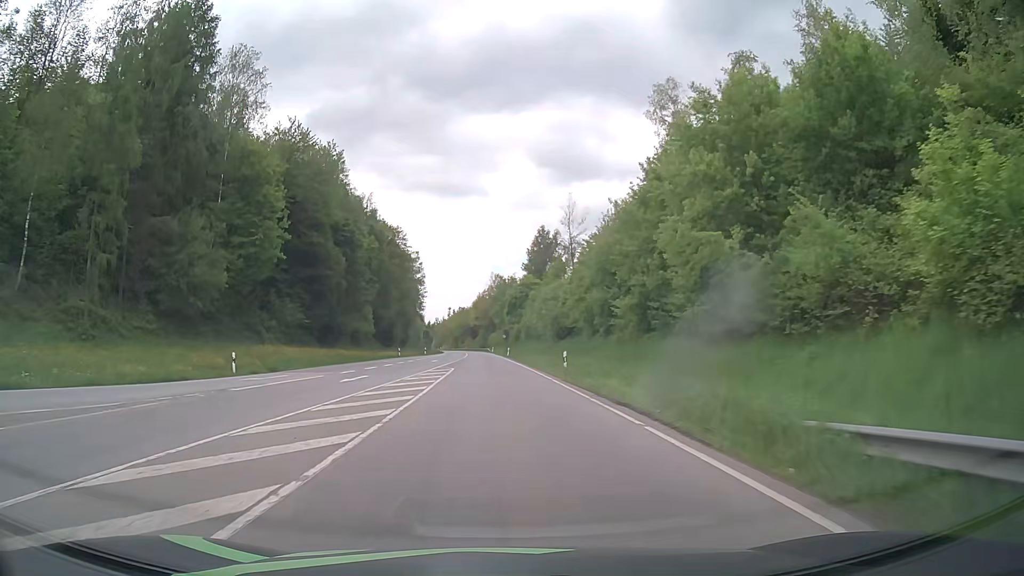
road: primary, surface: asphalt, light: Day
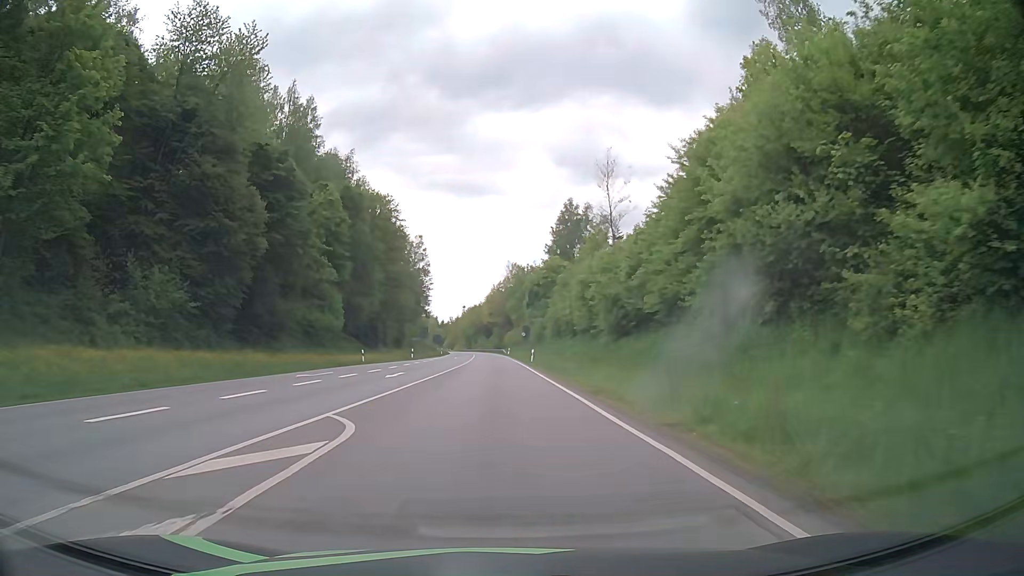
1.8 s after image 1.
(-0.3, +28.5) m; -2°
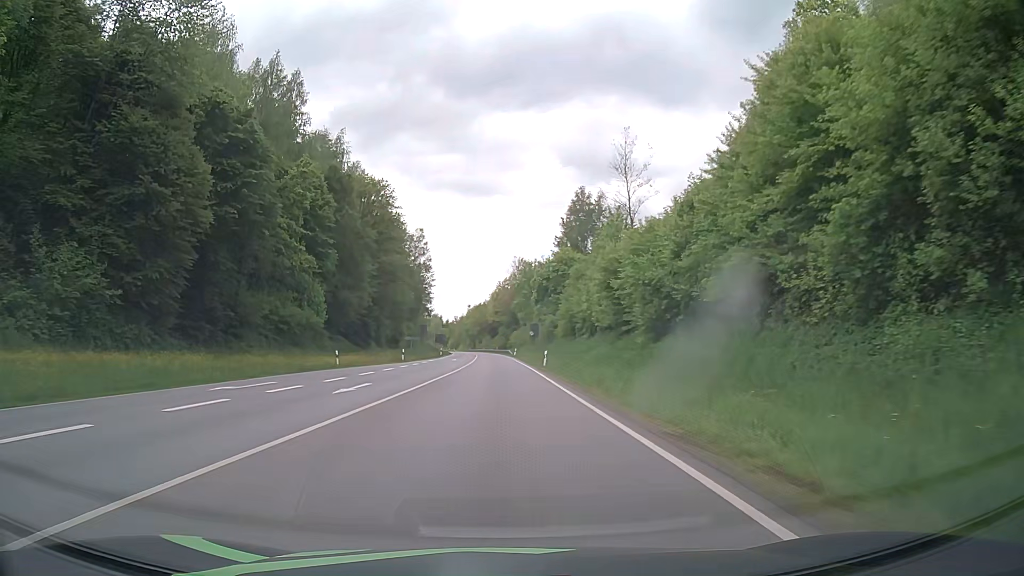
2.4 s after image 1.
(0.0, +9.6) m; 0°
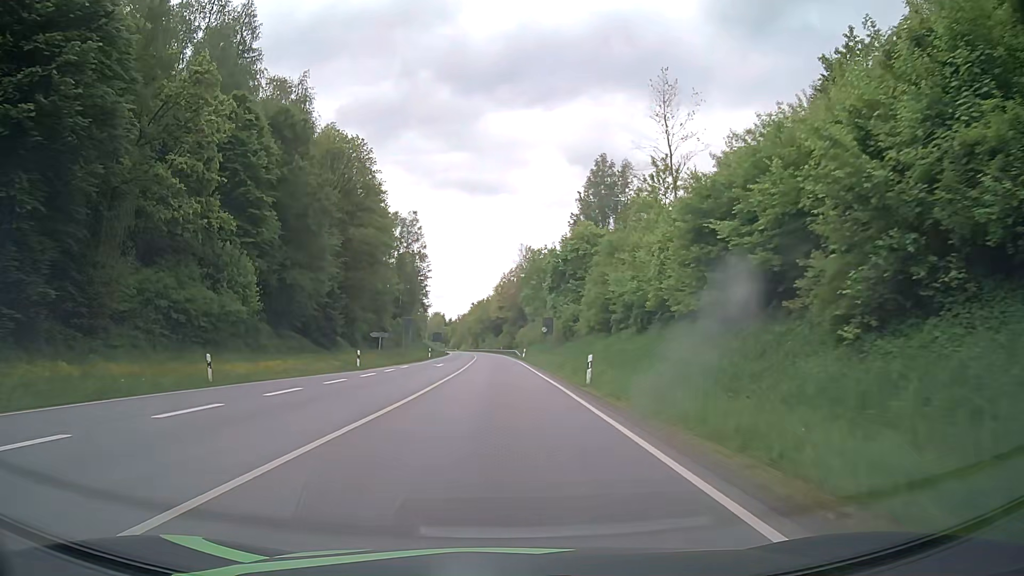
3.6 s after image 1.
(-0.1, +19.5) m; 0°
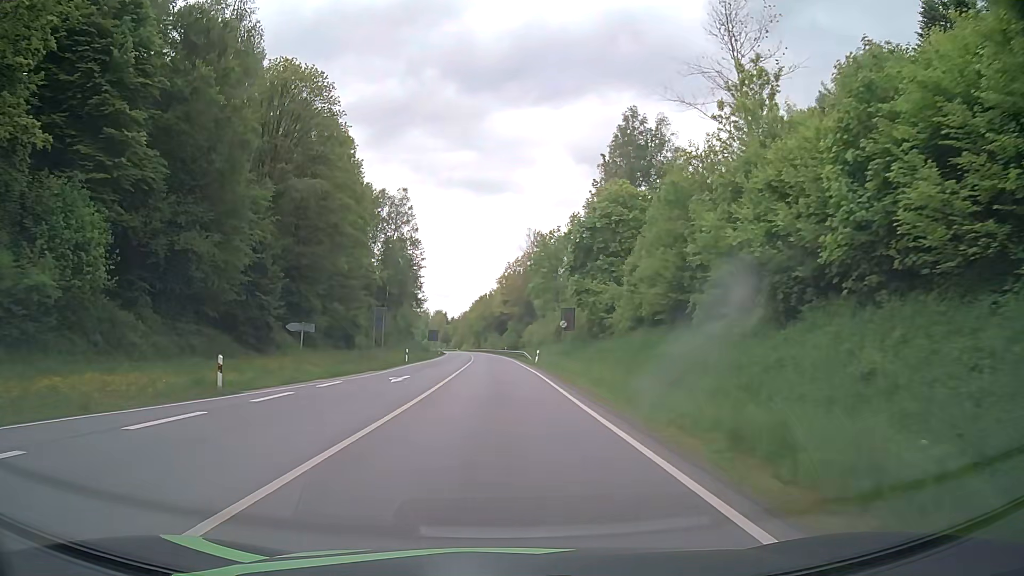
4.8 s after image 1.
(-0.1, +19.7) m; 0°
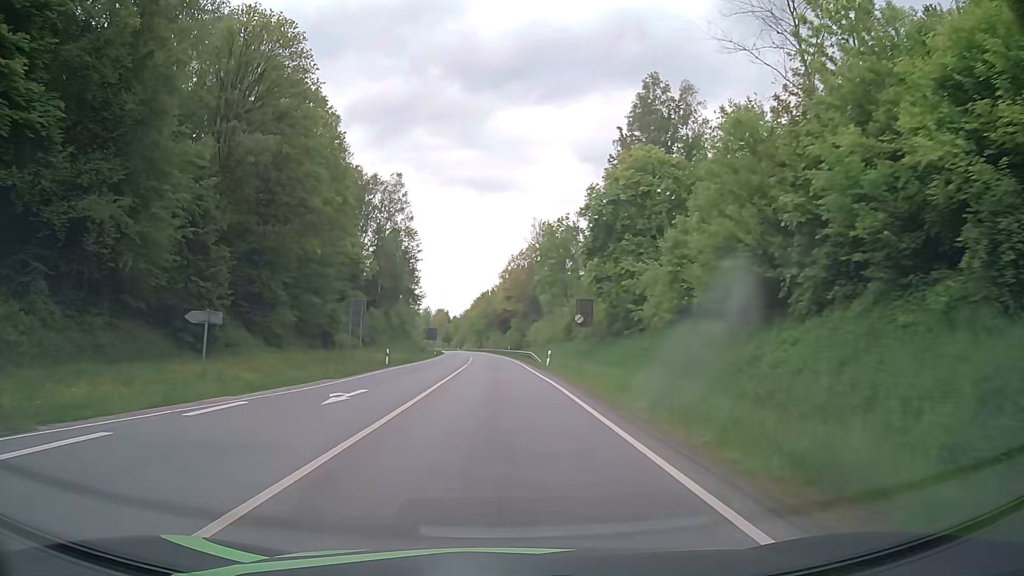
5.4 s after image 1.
(0.0, +9.9) m; 0°
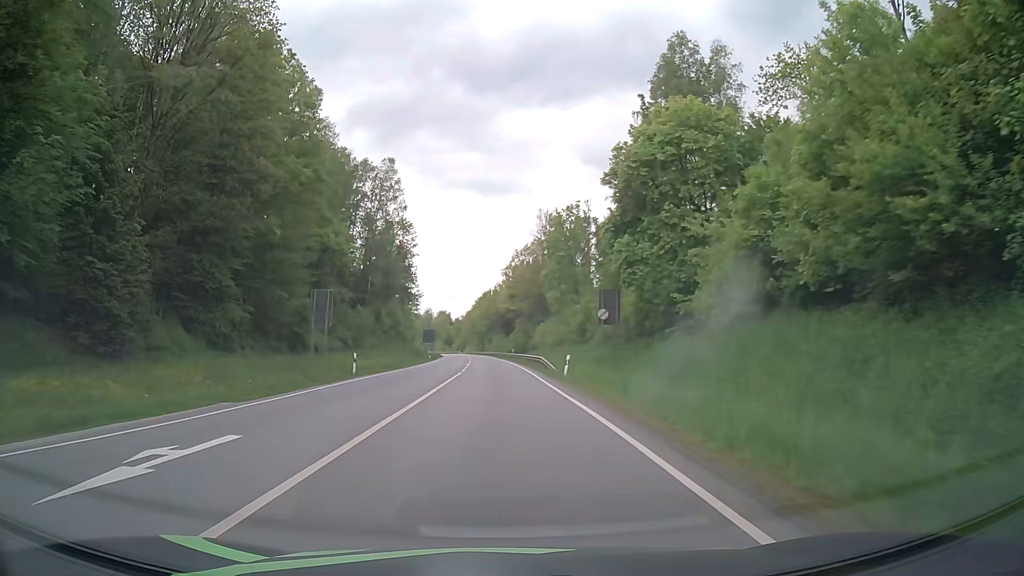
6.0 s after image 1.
(-0.1, +10.2) m; -1°
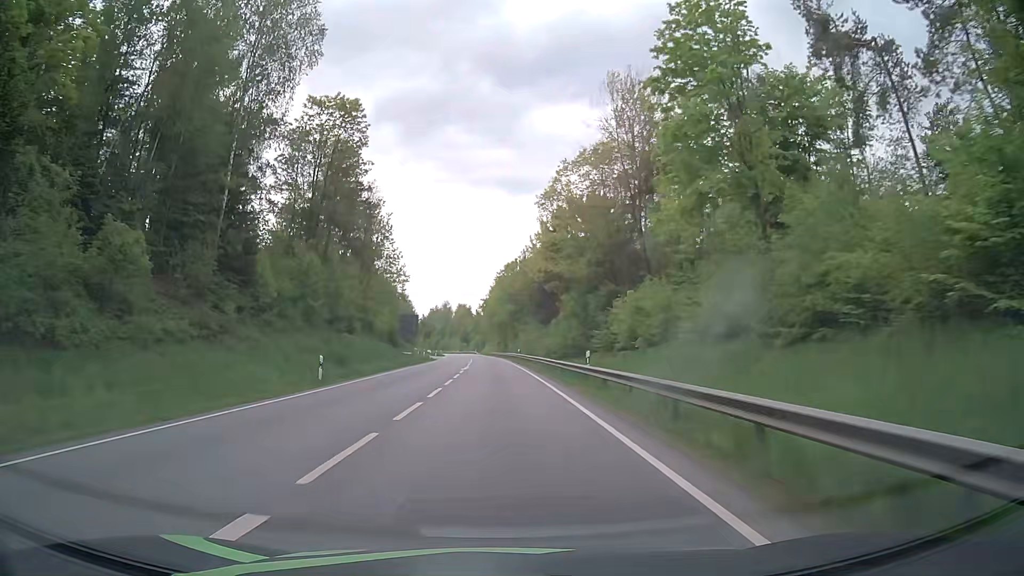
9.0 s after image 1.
(-0.8, +56.5) m; -2°
(0, +10) (0, +20) (-1, +30) (-1, +40) (-1, +50) (-2, +60) (-2, +70) (-3, +80) (-3, +90) (-4, +100) m
